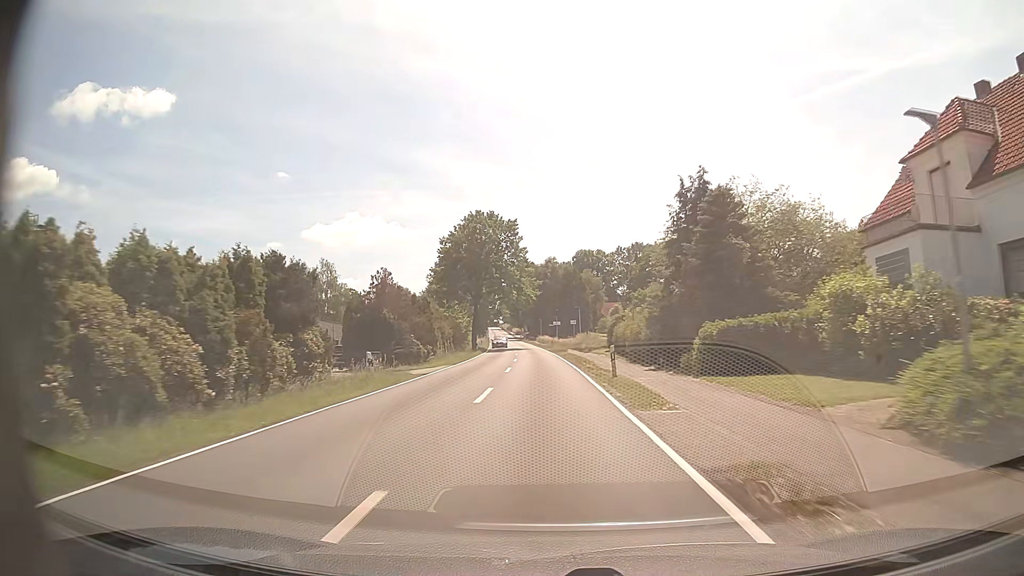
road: tertiary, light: Day
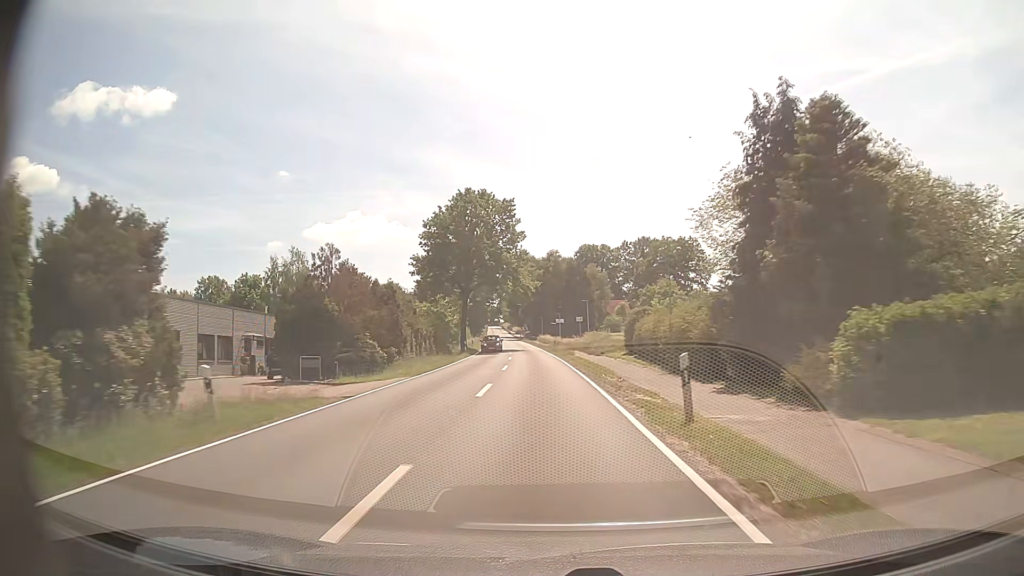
(0.0, +10.9) m; 0°
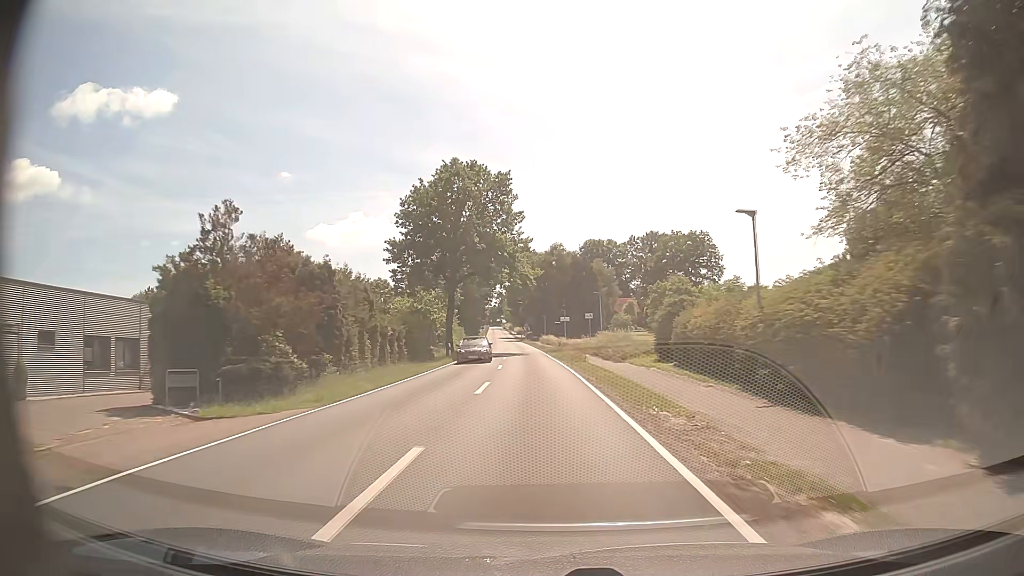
(0.0, +10.9) m; 0°
